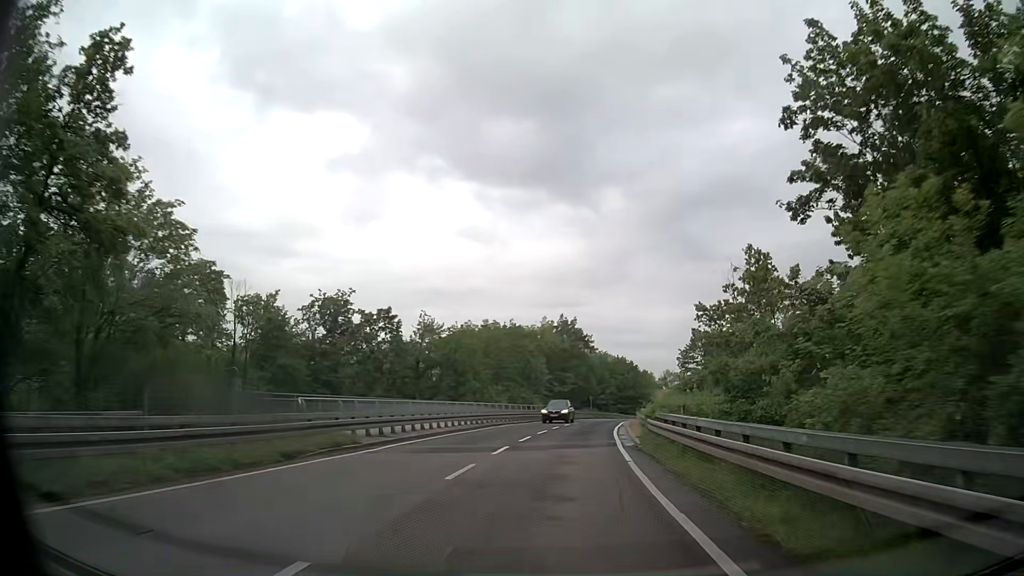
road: secondary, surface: asphalt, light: Day
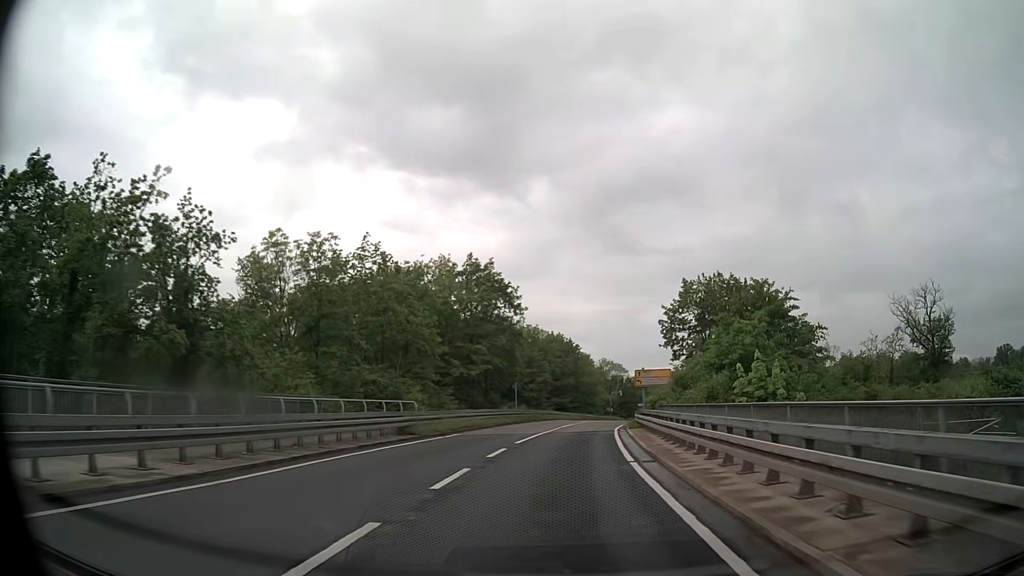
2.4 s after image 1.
(+1.9, +36.9) m; +6°
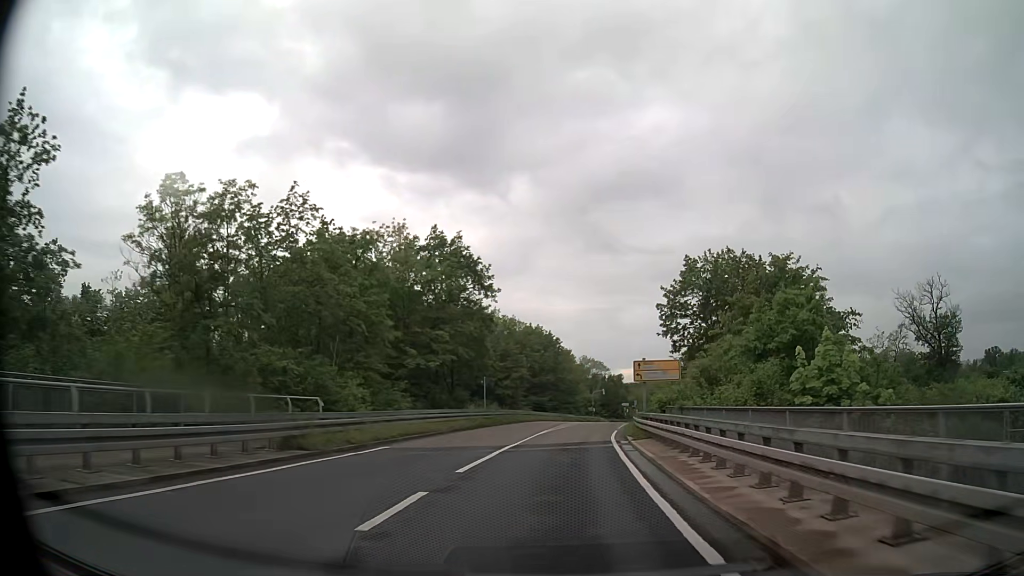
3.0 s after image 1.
(+0.1, +9.2) m; +2°
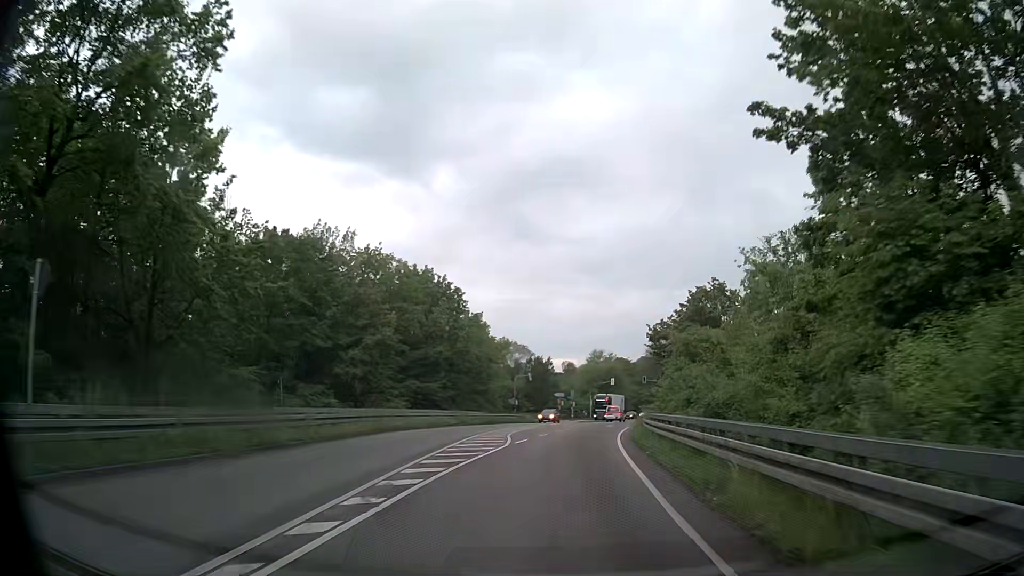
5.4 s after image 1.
(+2.2, +37.1) m; +7°
